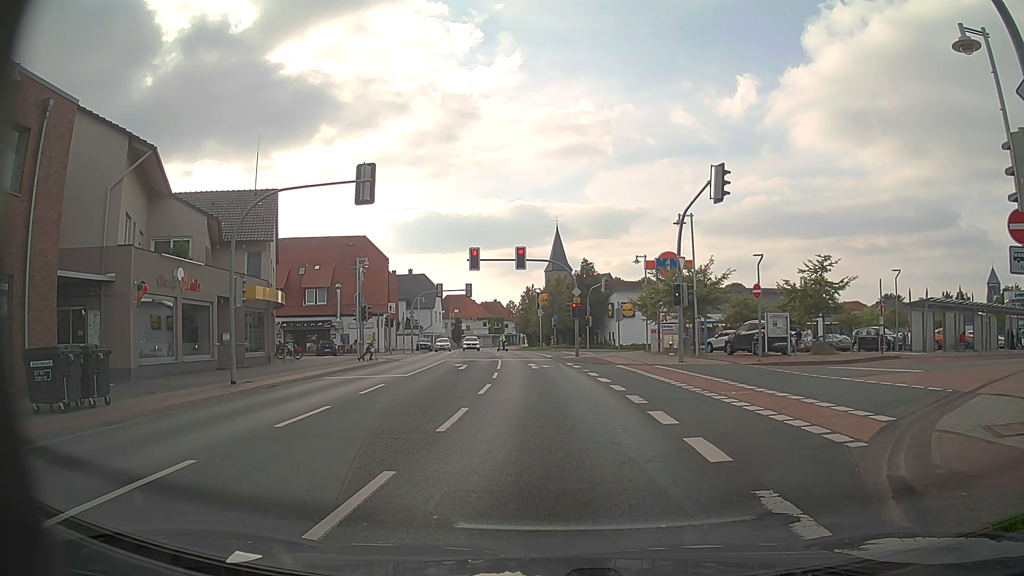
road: primary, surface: asphalt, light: Day
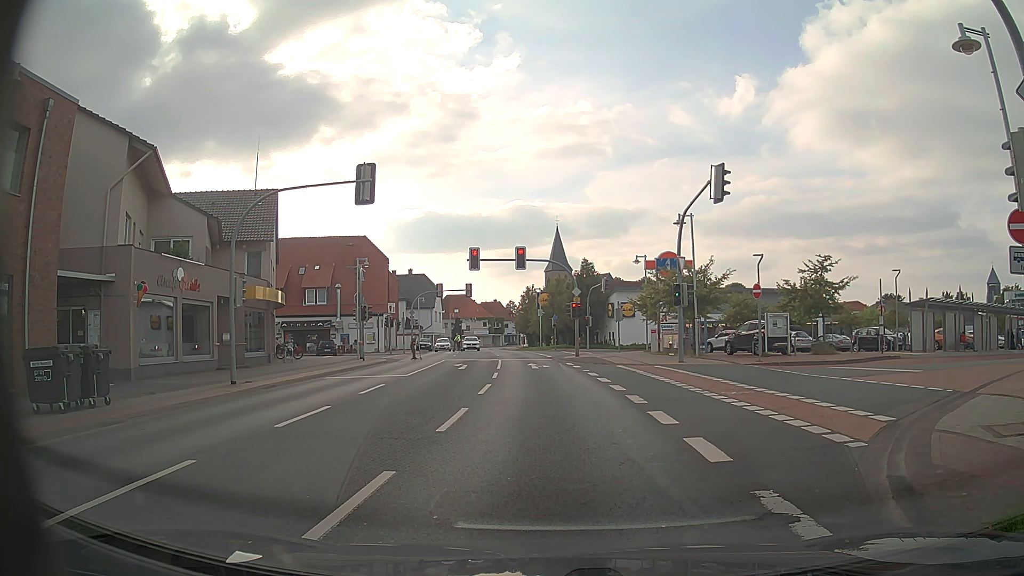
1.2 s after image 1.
(0.0, 0.0) m; 0°
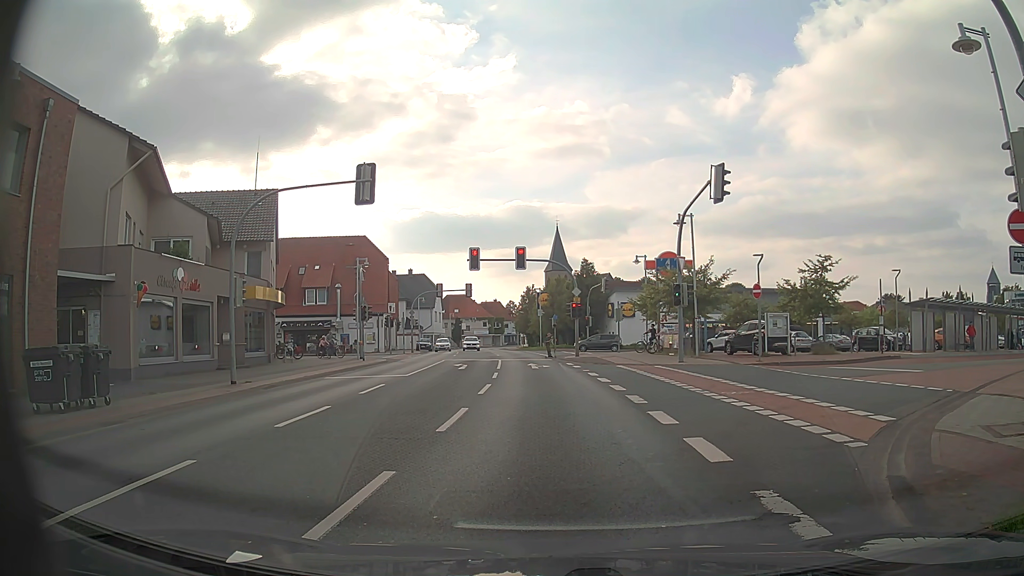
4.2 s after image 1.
(0.0, 0.0) m; 0°
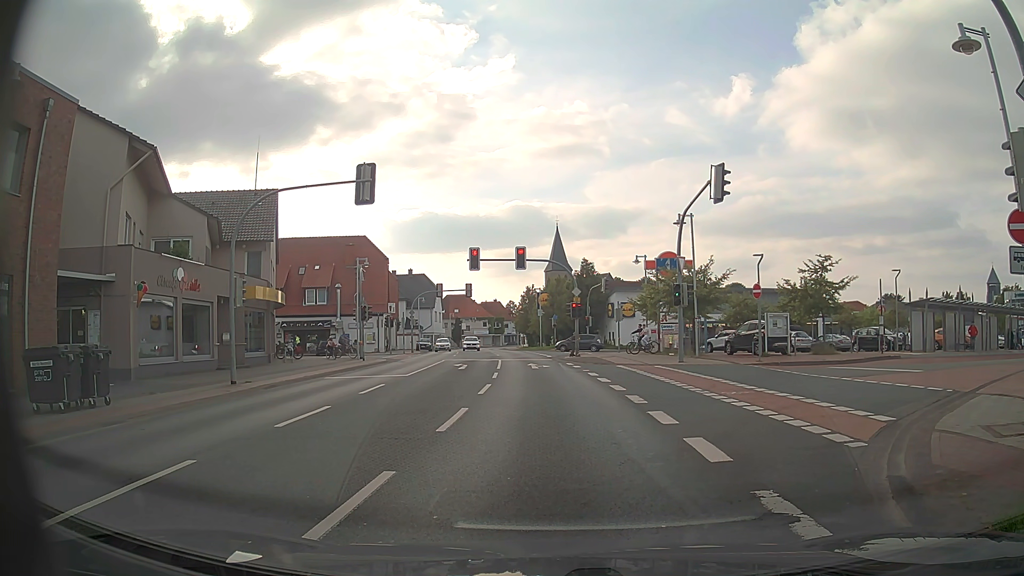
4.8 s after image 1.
(0.0, 0.0) m; 0°
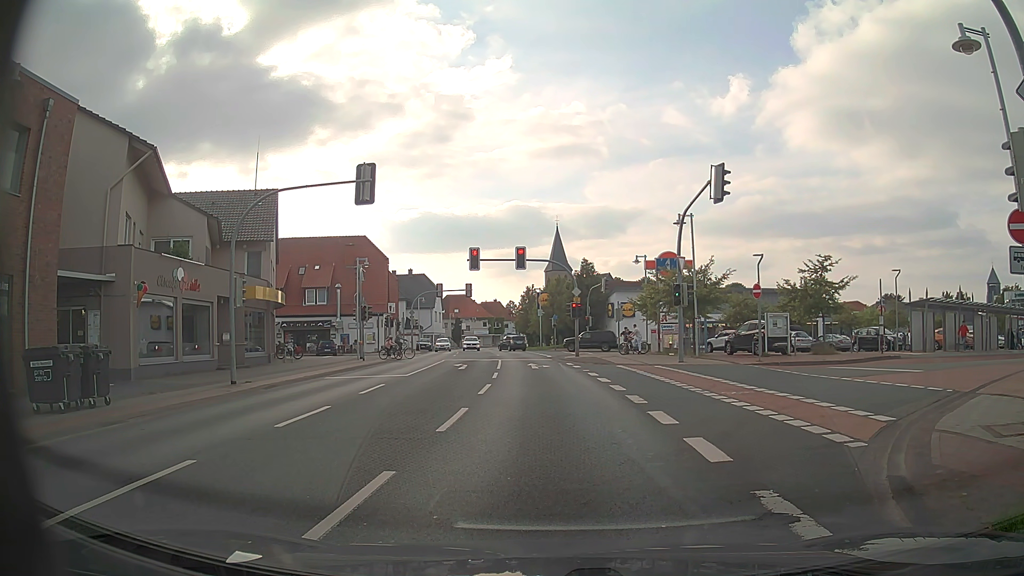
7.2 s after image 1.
(0.0, 0.0) m; 0°
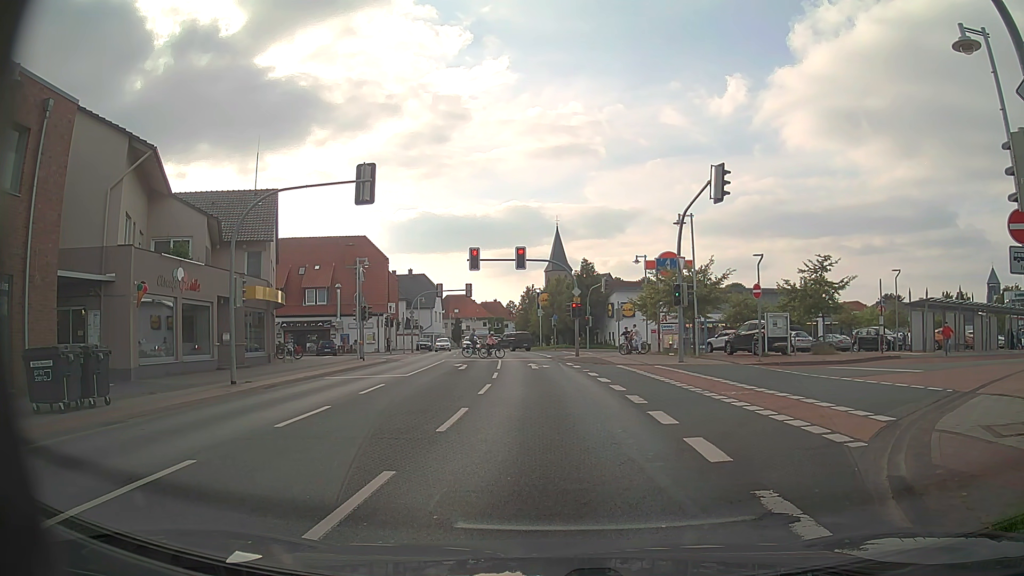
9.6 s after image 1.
(0.0, 0.0) m; 0°
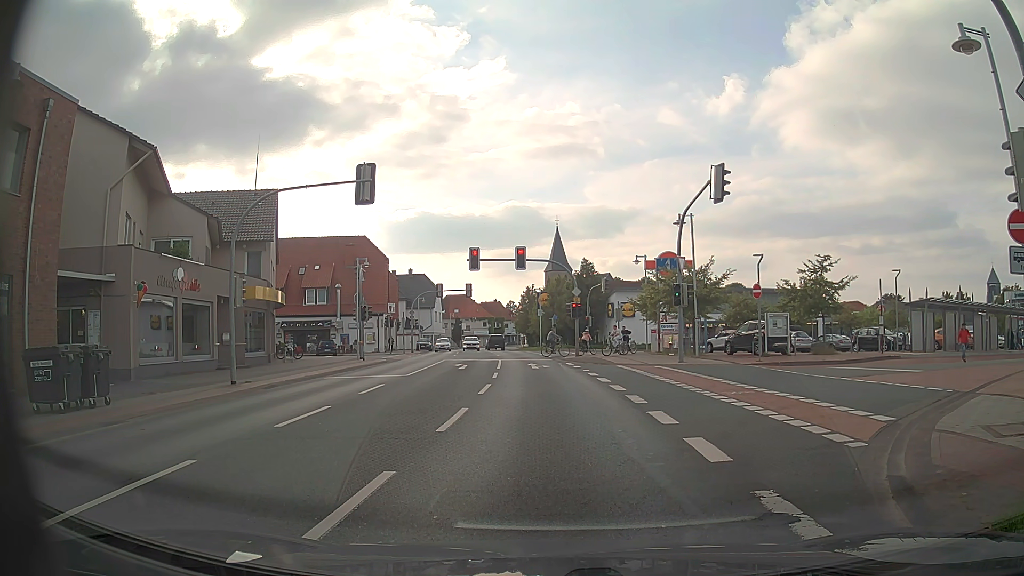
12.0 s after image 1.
(0.0, 0.0) m; 0°
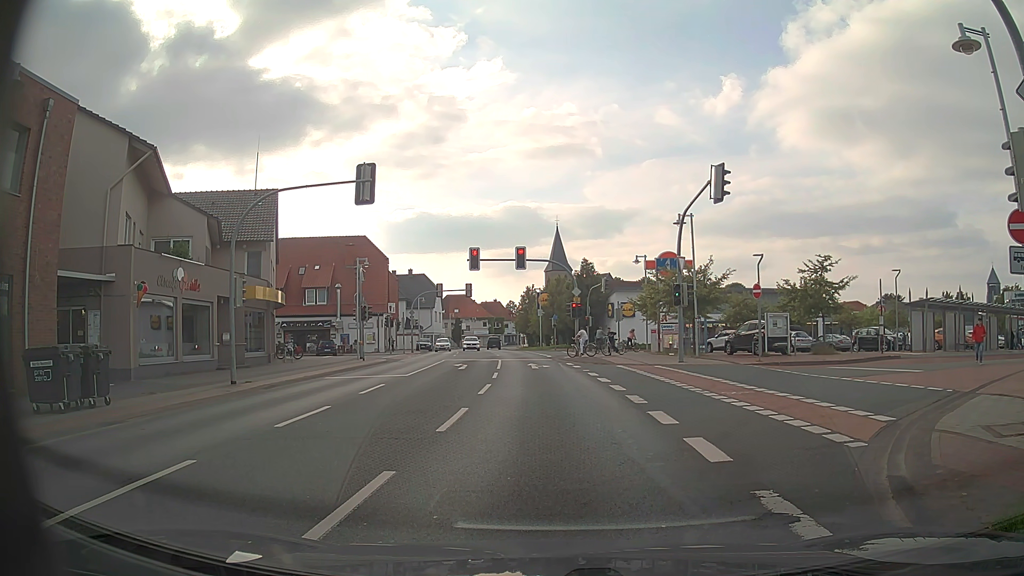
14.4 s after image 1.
(0.0, 0.0) m; 0°
(0, +10) (-1, +20) (-2, +30) (-3, +40) (-4, +50) (-6, +60) (-8, +70) (-9, +79) (-11, +89) (-12, +99) m
